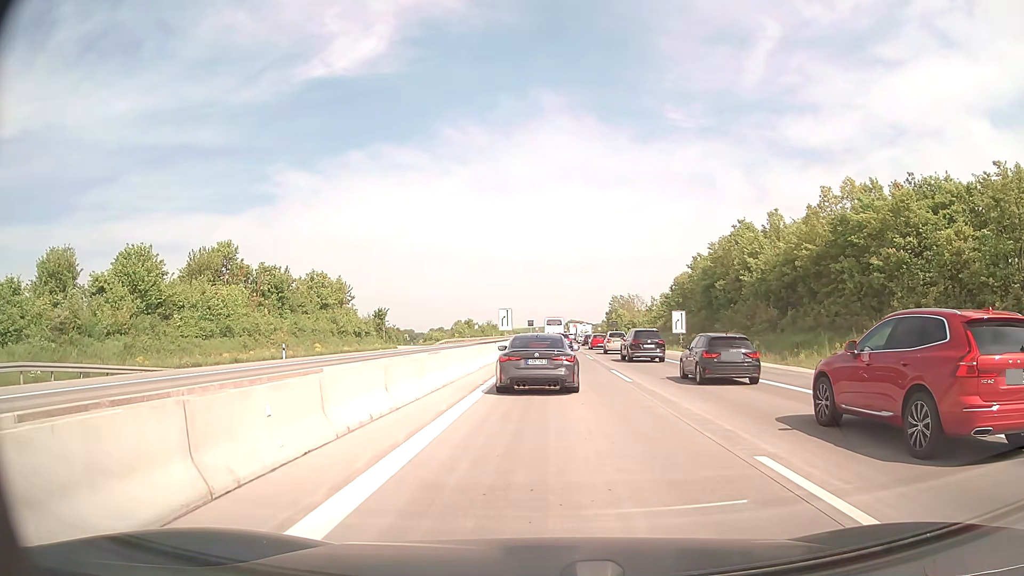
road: motorway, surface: concrete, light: Day
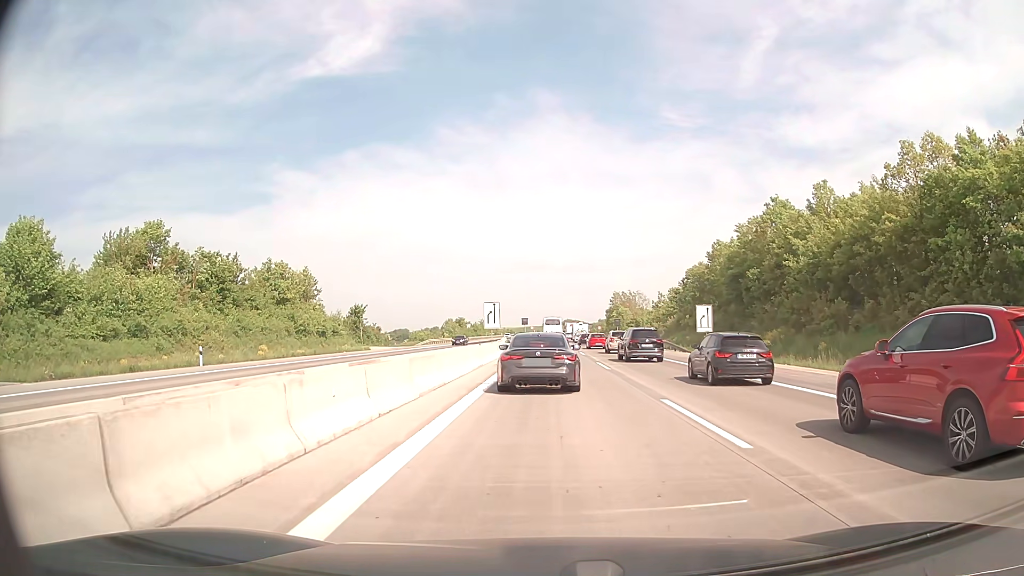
(0.0, +11.9) m; 0°
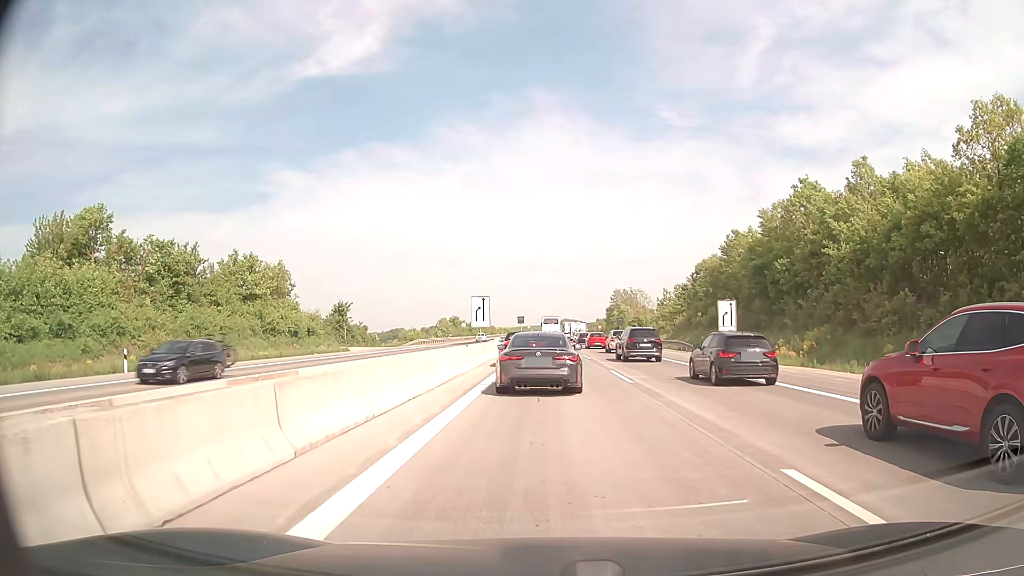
(0.0, +7.3) m; 0°
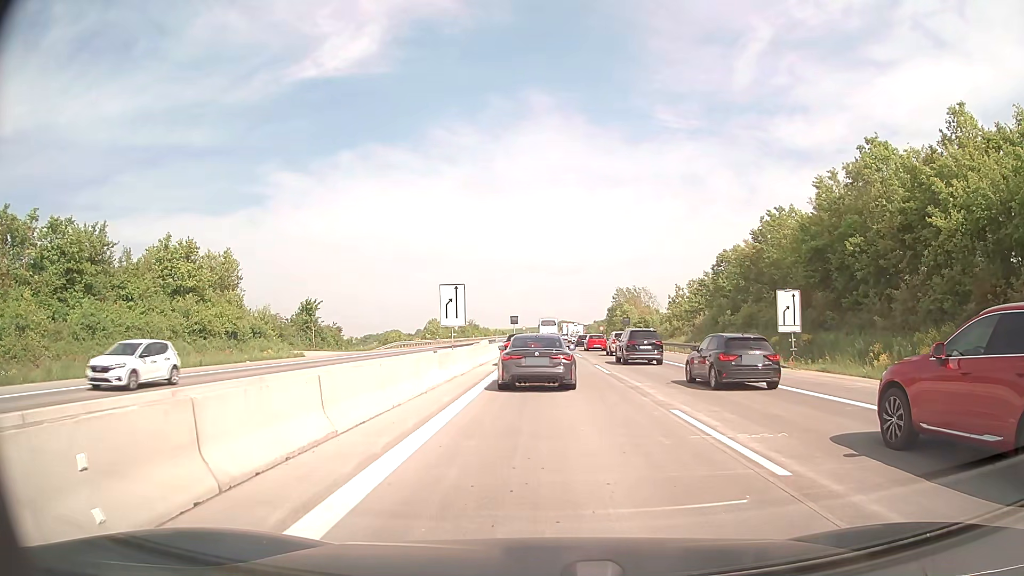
(0.0, +12.4) m; 0°
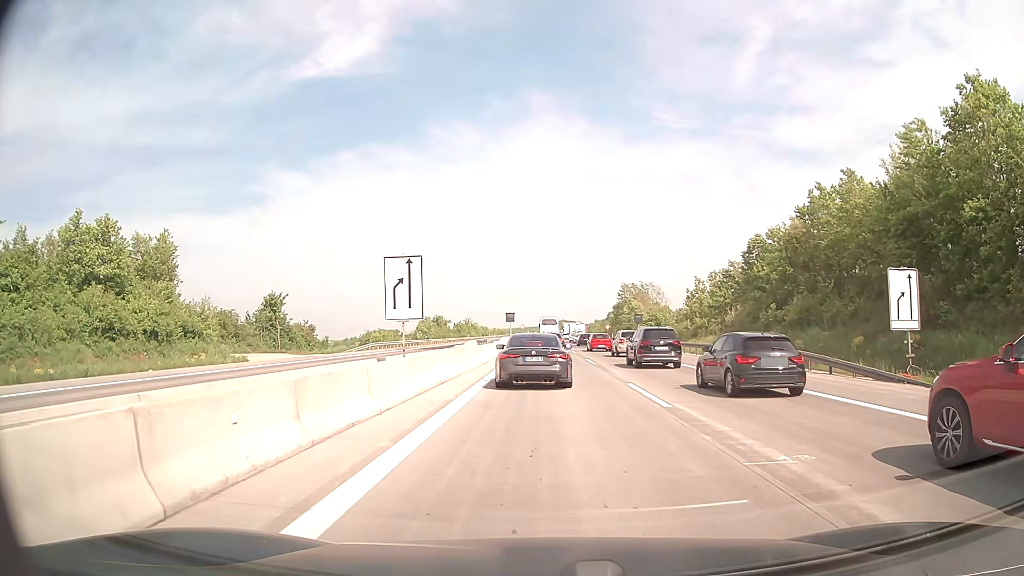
(0.0, +11.5) m; -1°
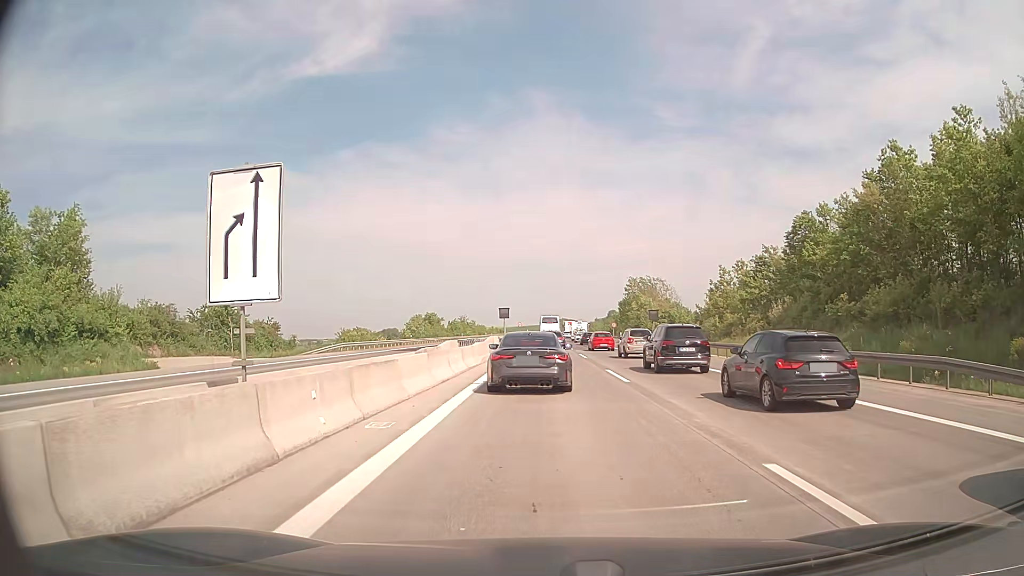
(+0.1, +11.6) m; 0°
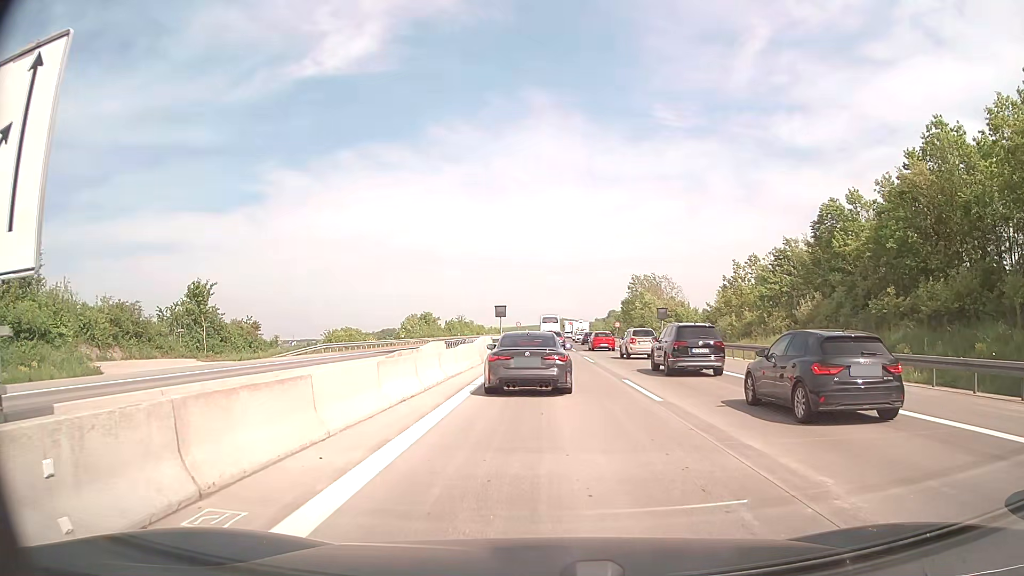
(0.0, +5.3) m; +1°
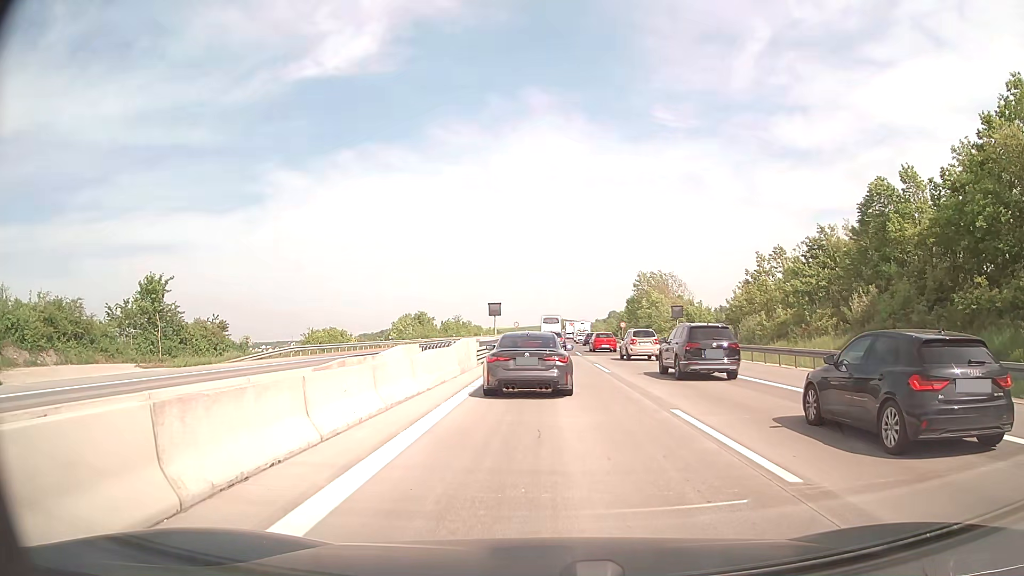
(-0.1, +7.4) m; -1°
(0, +10) (0, +20) (0, +30) (0, +40) (0, +50) (0, +60) (0, +70) (0, +80) (0, +90) (+1, +100) m
